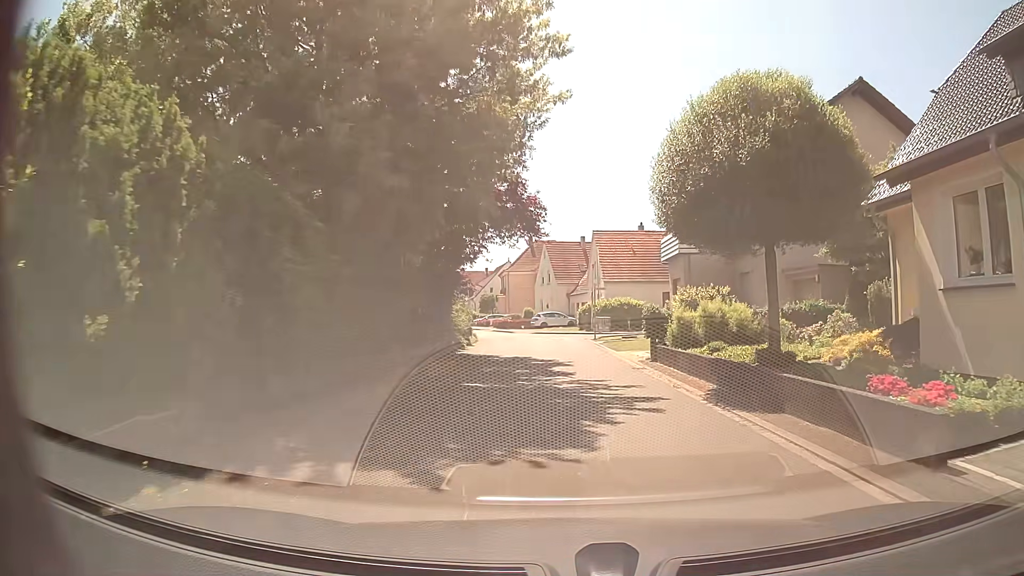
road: residential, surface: asphalt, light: Day
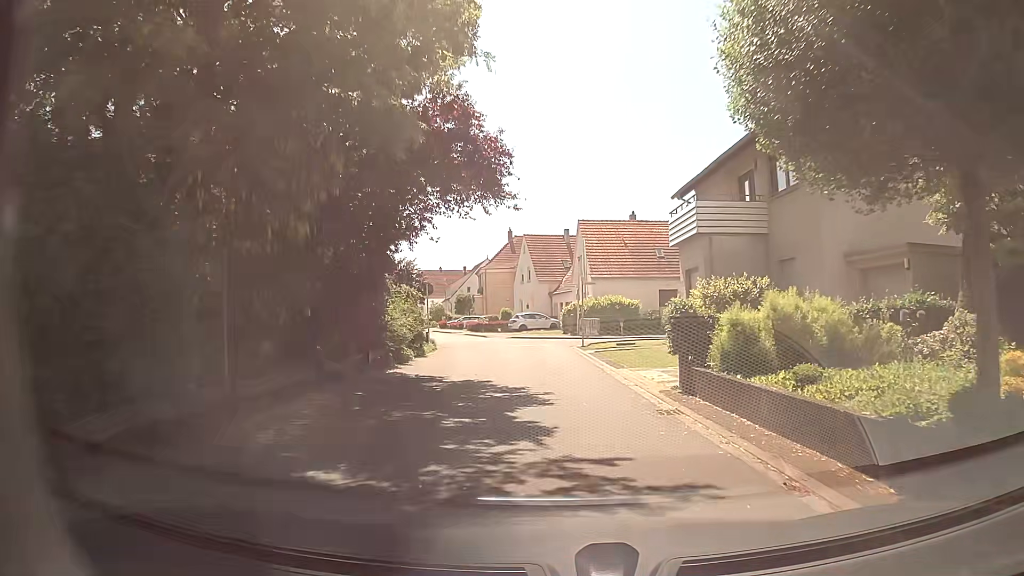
(+0.1, +7.2) m; +1°
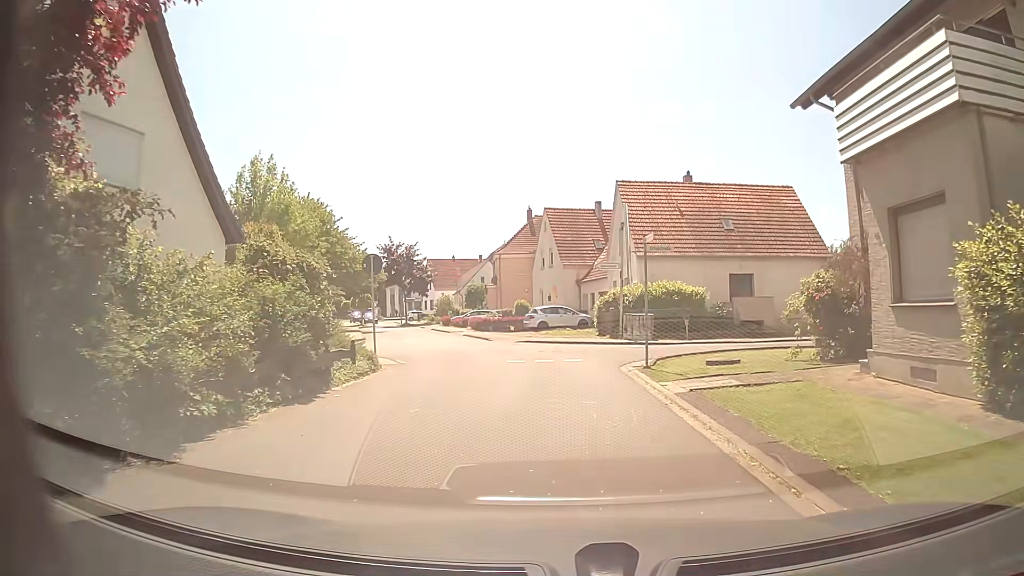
(-0.4, +13.2) m; -2°
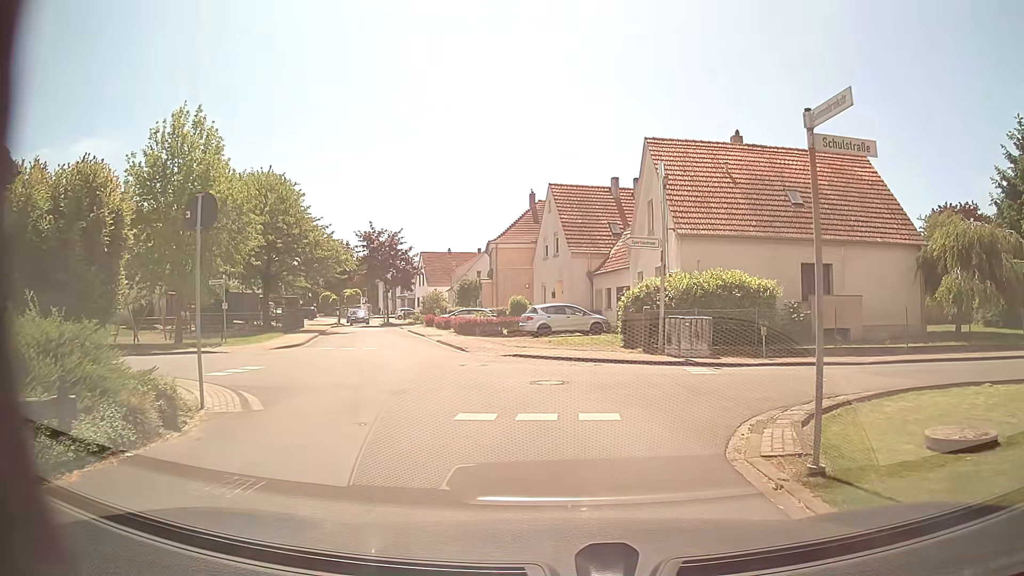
(-0.1, +9.6) m; -1°
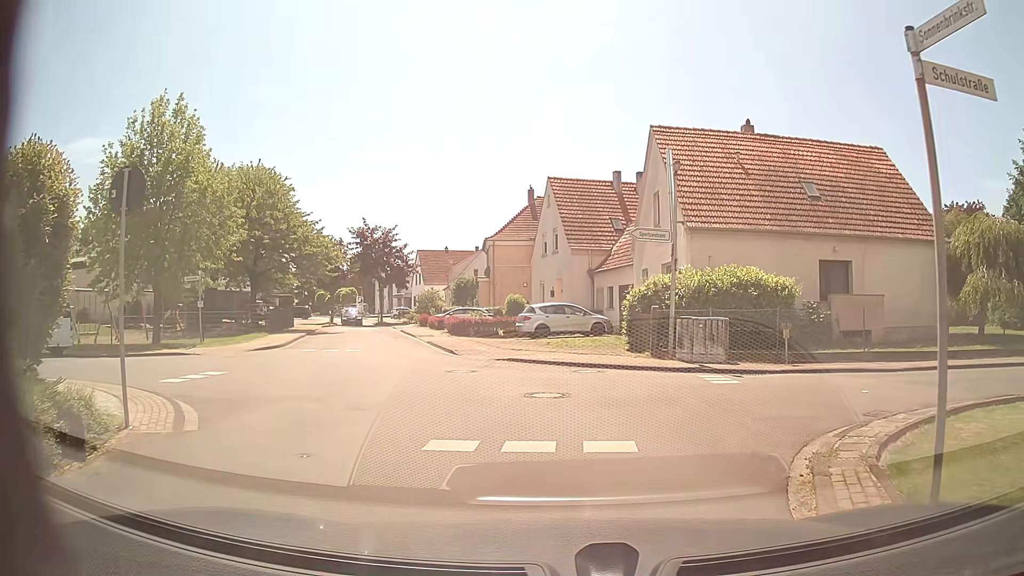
(0.0, +1.8) m; 0°
(0, +10) (-3, +19) (-6, +29) (-9, +39) (-12, +48) (-16, +57) (-19, +67) (-21, +77) (-24, +86) (-28, +95) m
